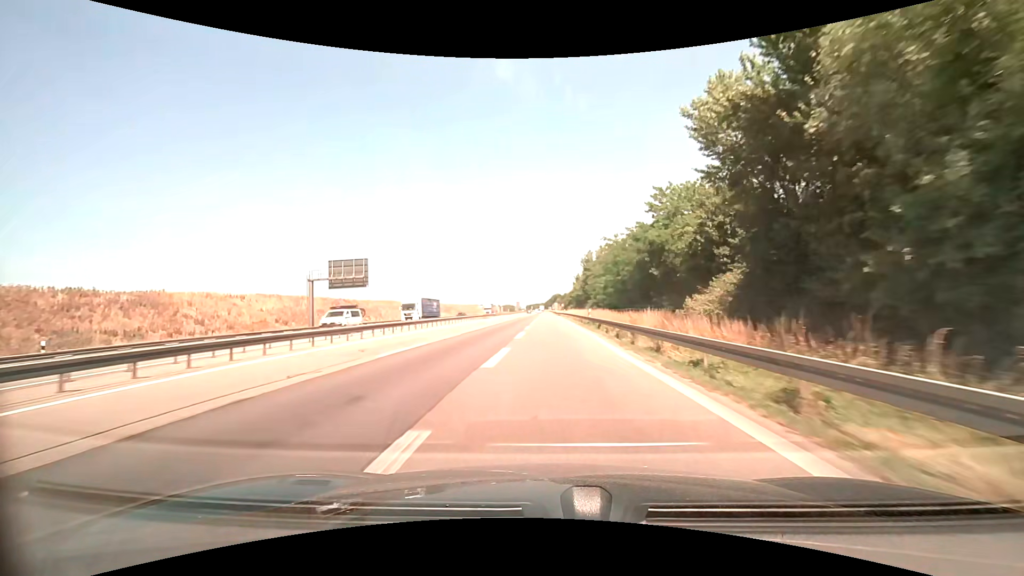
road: motorway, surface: asphalt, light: Day
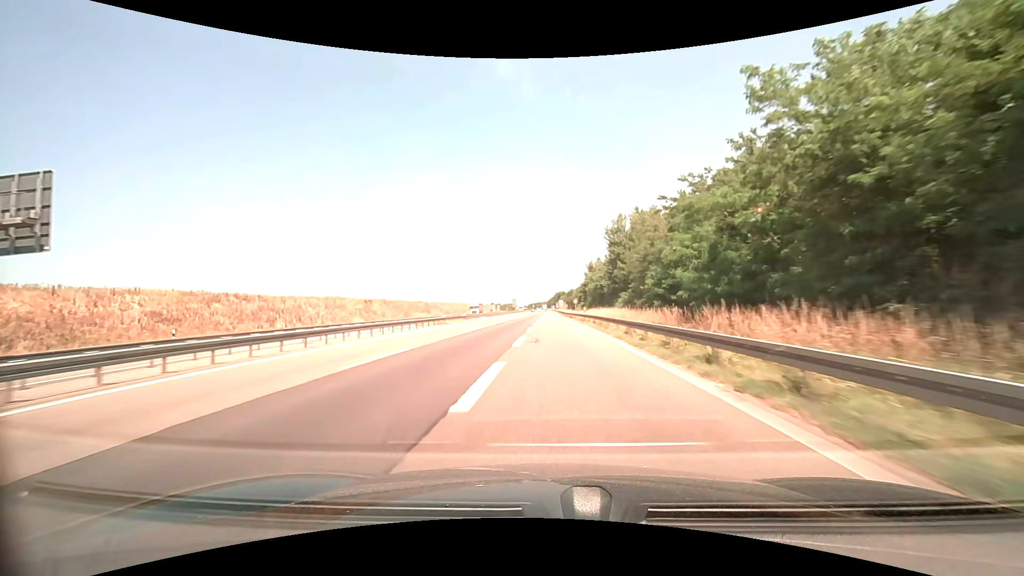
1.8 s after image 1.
(-0.2, +39.9) m; 0°
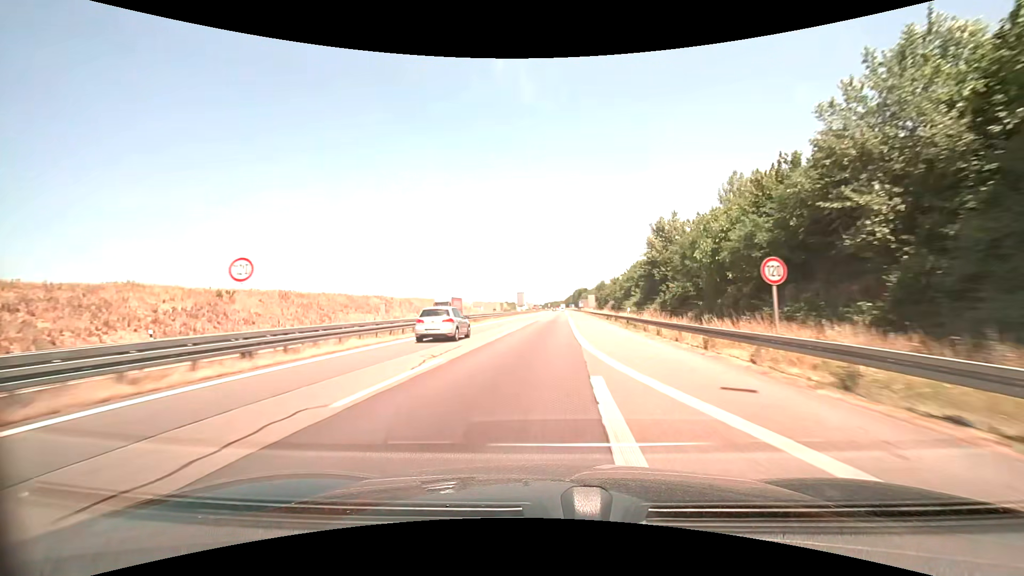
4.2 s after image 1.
(-1.2, +59.1) m; -2°
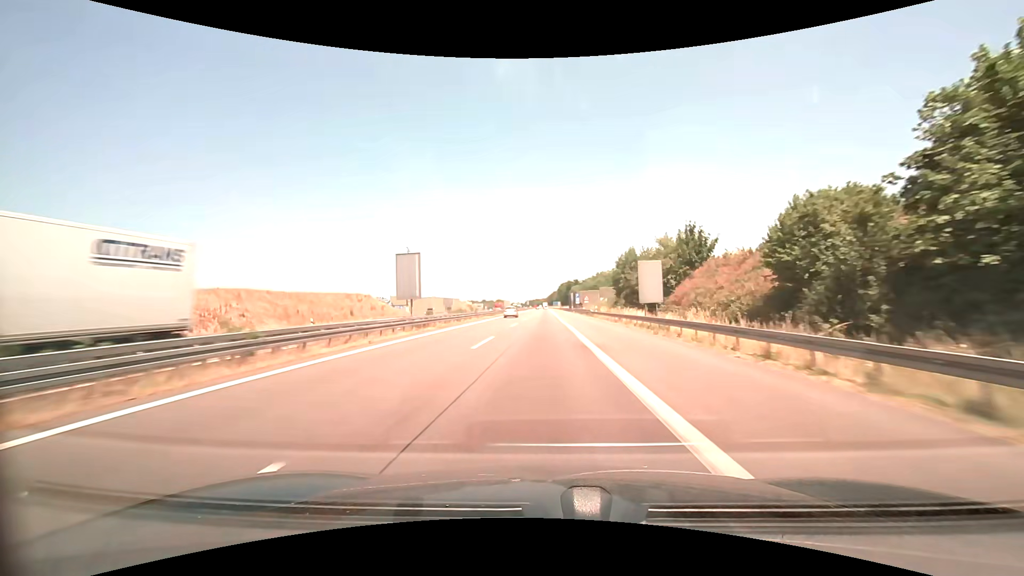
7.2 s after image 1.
(+2.6, +80.8) m; +2°
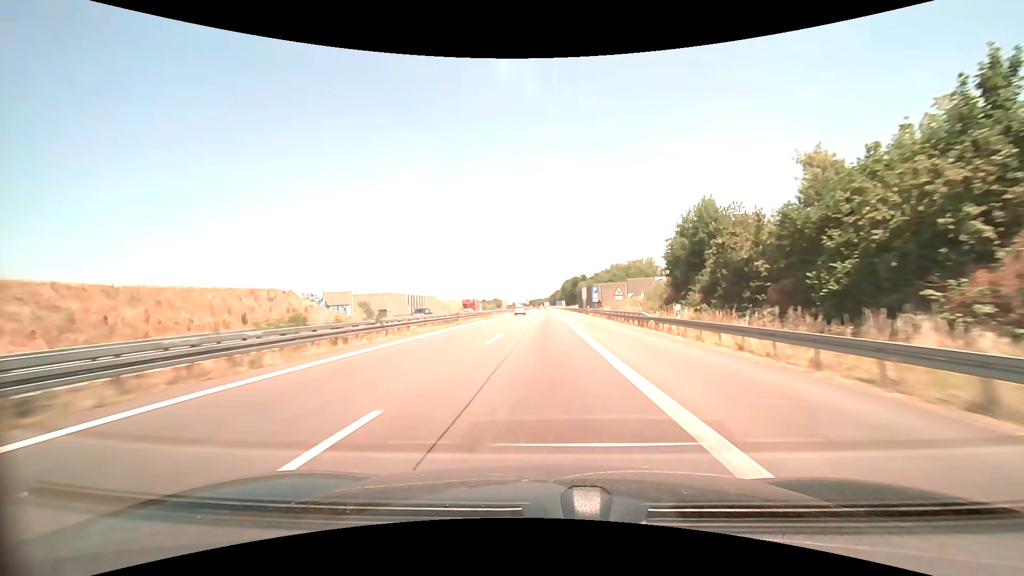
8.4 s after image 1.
(0.0, +34.0) m; 0°
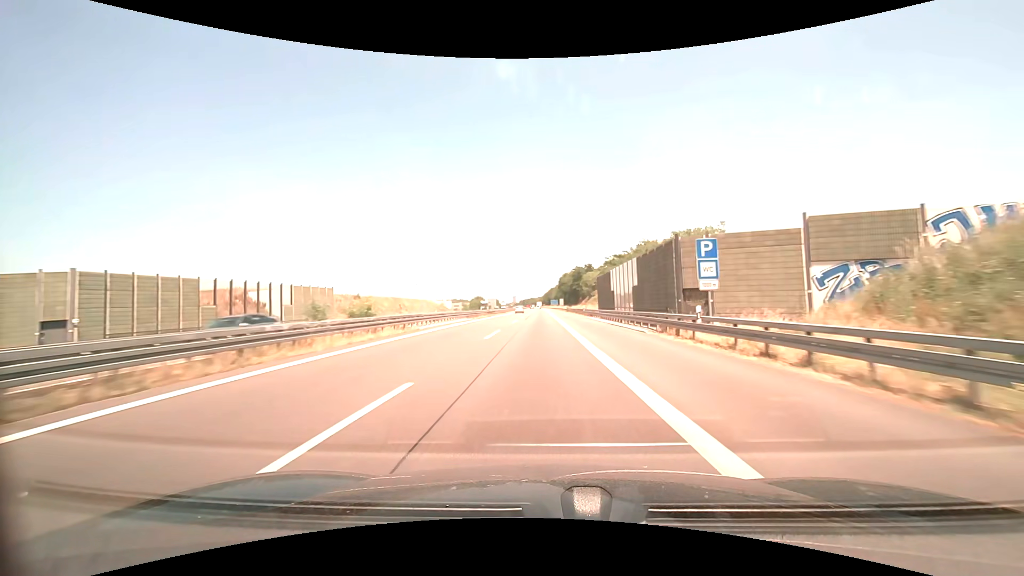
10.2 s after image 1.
(+0.4, +52.0) m; +1°
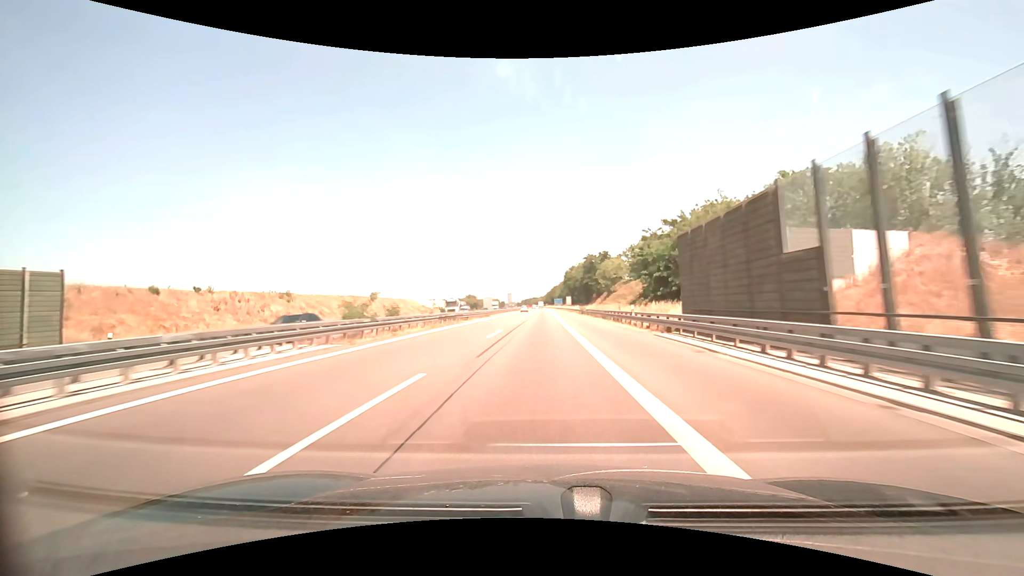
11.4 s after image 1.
(-0.1, +34.9) m; 0°
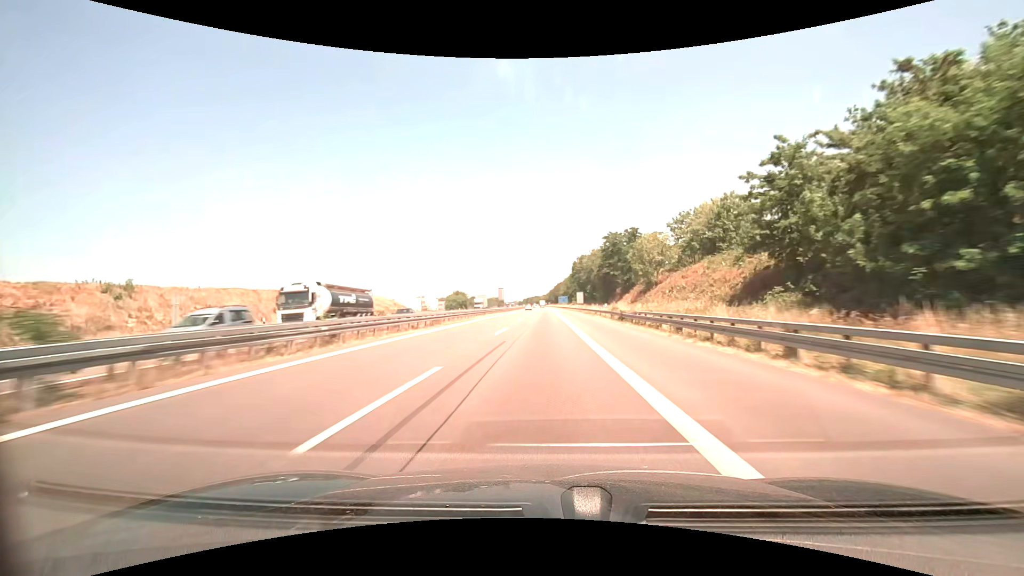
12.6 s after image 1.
(-0.2, +35.0) m; -1°
(0, +10) (0, +20) (0, +30) (0, +40) (0, +50) (0, +60) (0, +70) (0, +80) (0, +90) (0, +100) m
